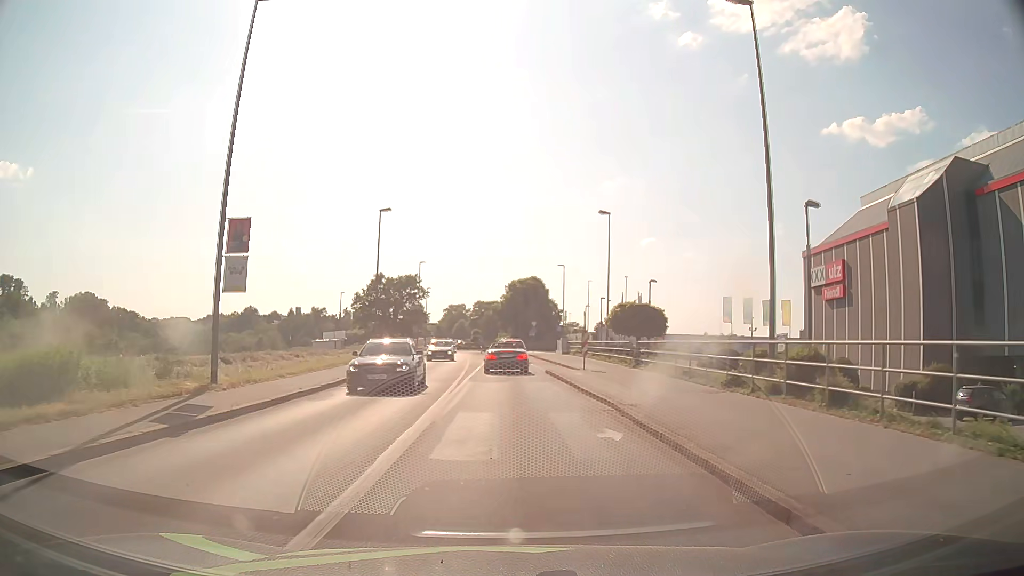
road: tertiary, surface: asphalt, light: Day
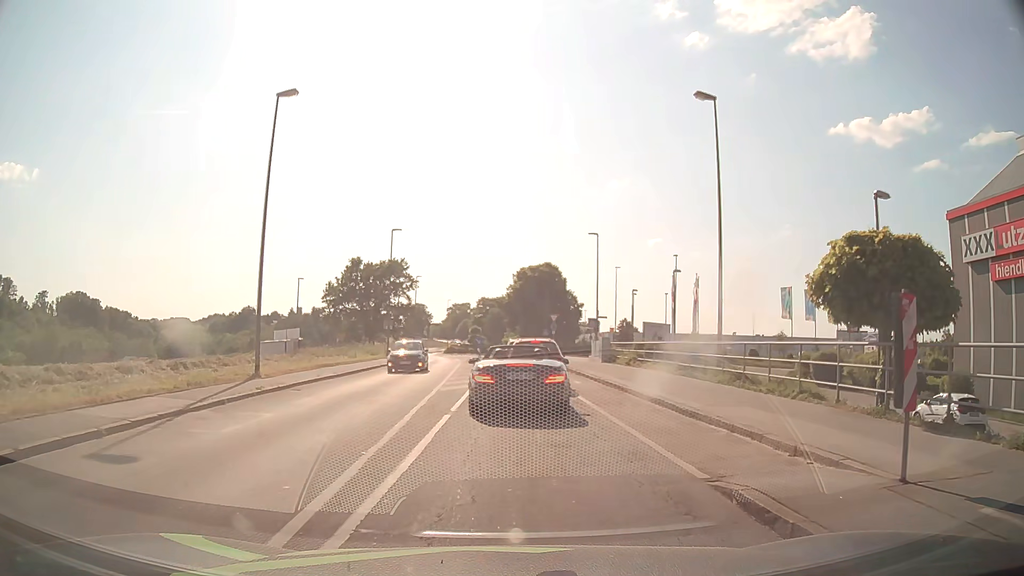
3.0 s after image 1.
(-0.2, +22.2) m; -1°
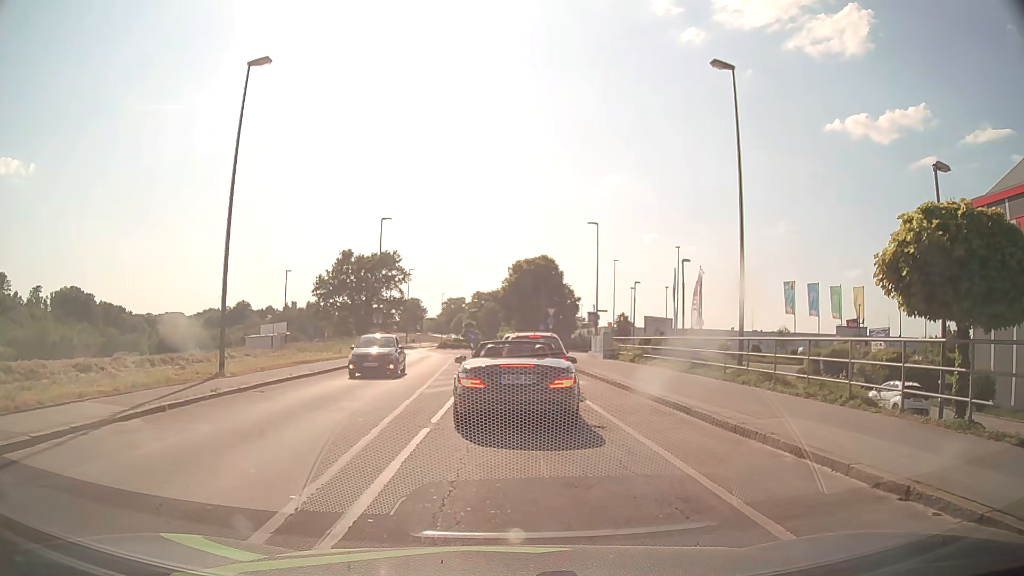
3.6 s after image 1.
(0.0, +2.4) m; +1°
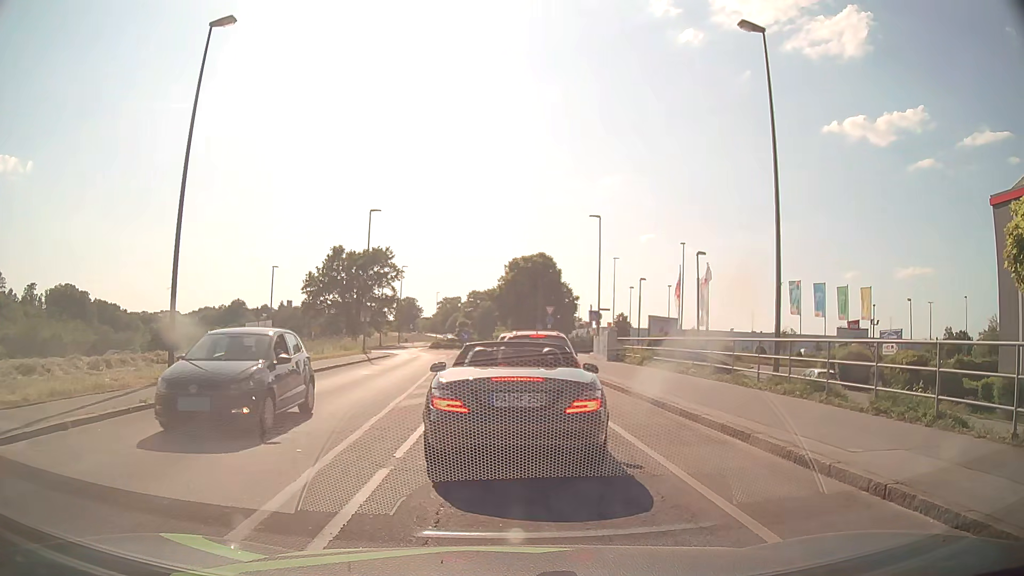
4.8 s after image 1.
(0.0, +2.8) m; +1°
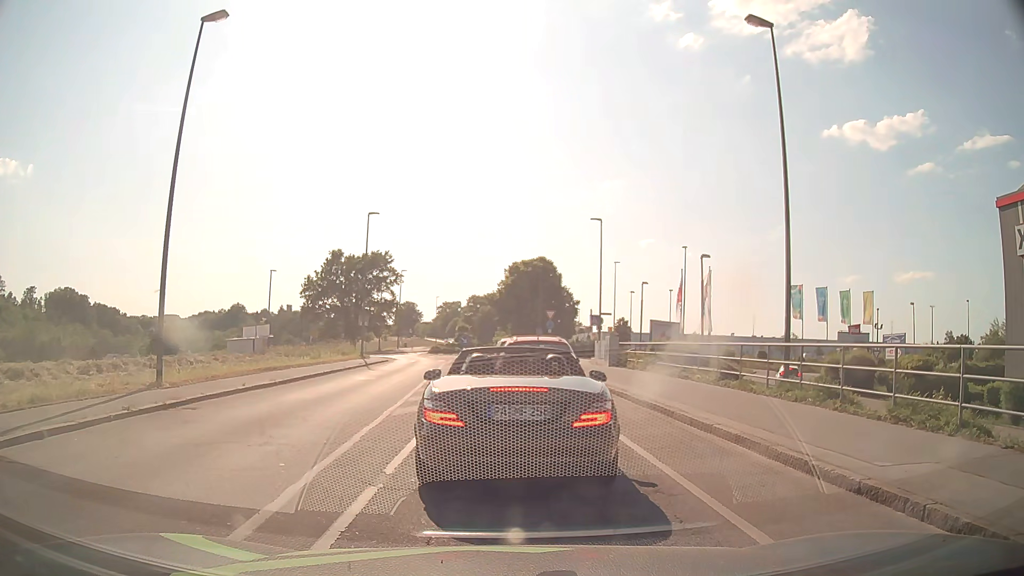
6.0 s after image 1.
(0.0, +0.6) m; 0°
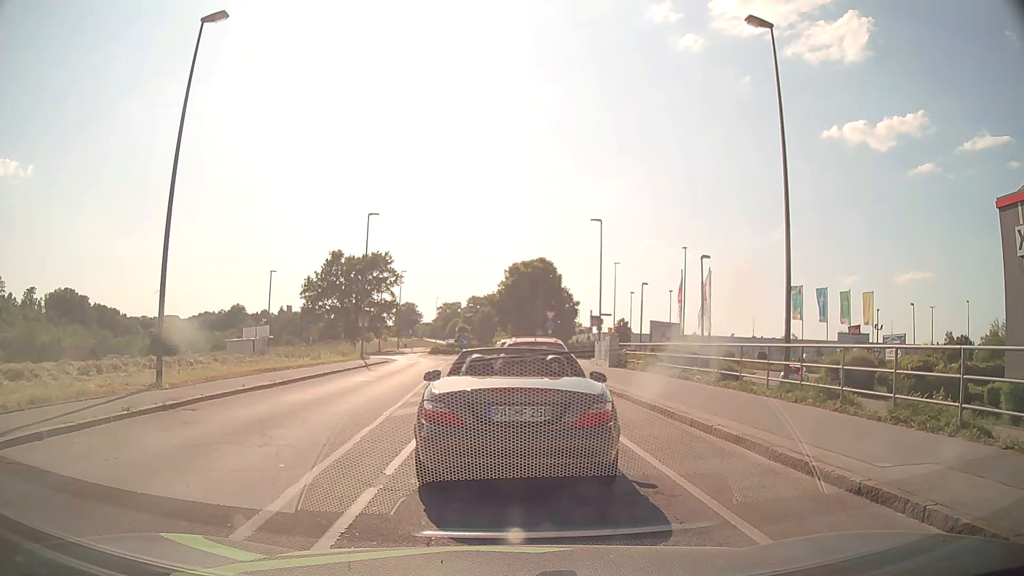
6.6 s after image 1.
(0.0, +0.1) m; 0°
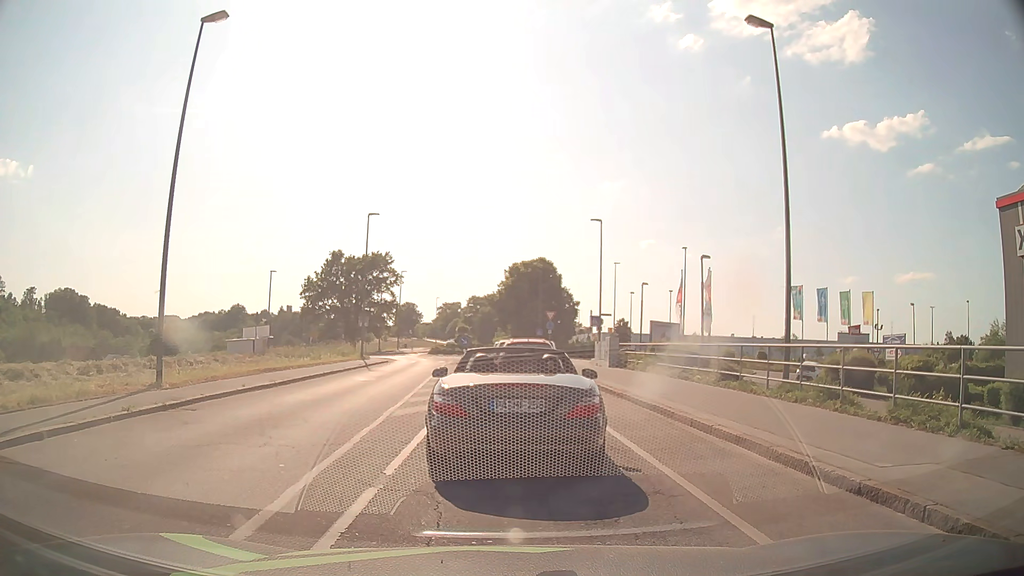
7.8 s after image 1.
(0.0, 0.0) m; 0°
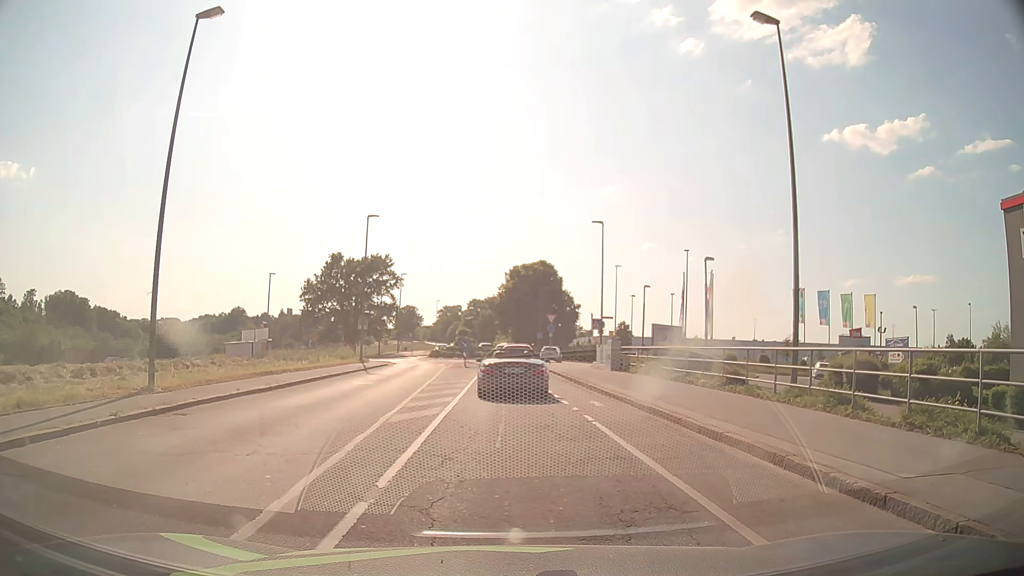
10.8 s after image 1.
(0.0, +0.5) m; 0°
(0, +10) (0, +20) (0, +30) (0, +40) (0, +50) (+1, +60) (+3, +70) (0, +79) (-3, +88) (-4, +98) m
